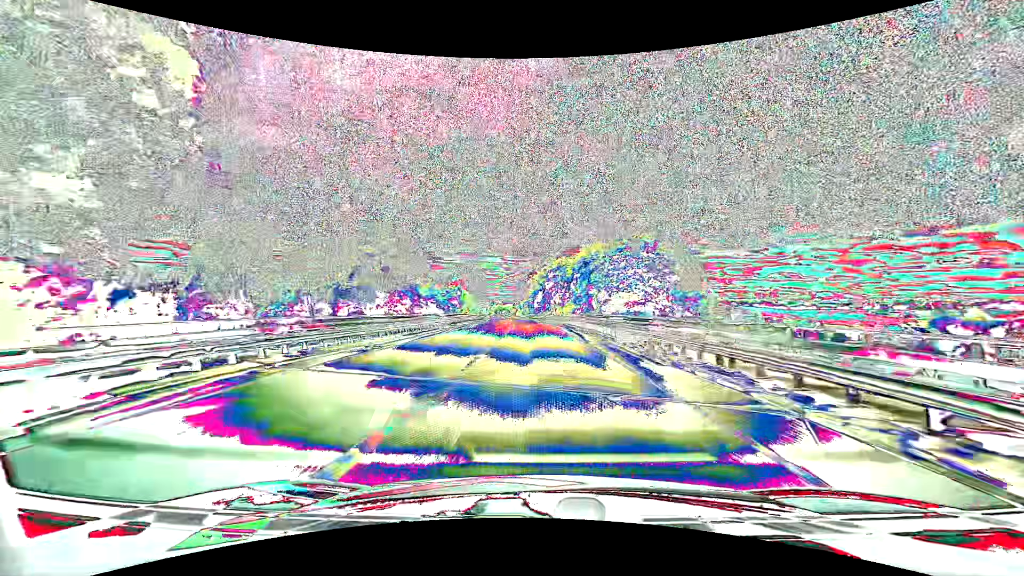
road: primary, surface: asphalt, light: Day
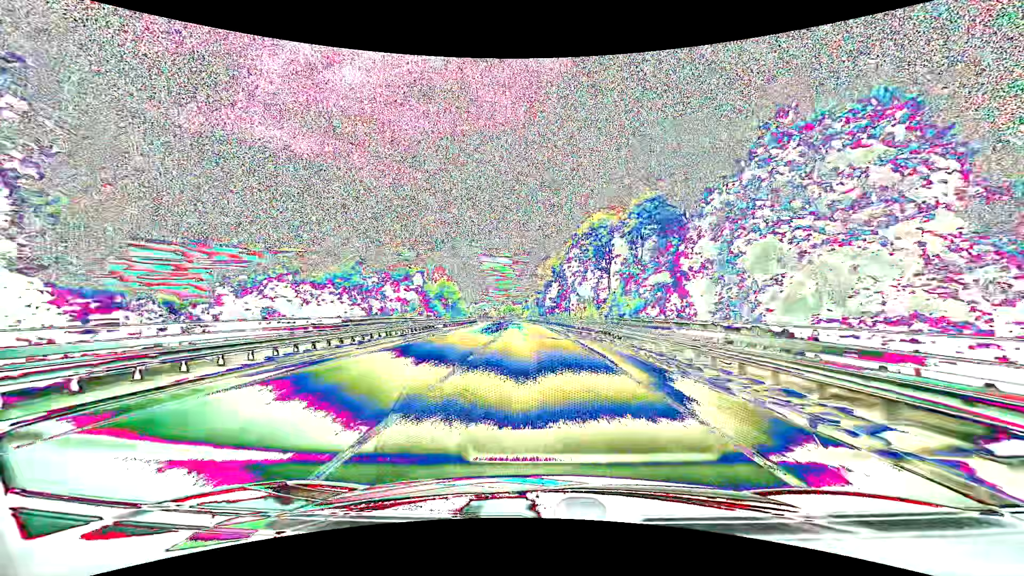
(-0.5, +37.7) m; -1°
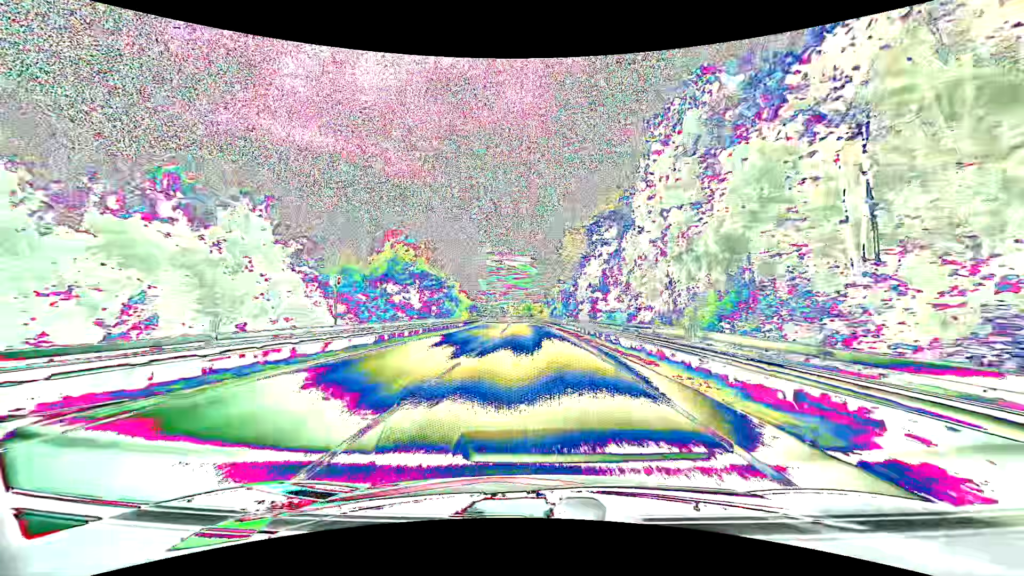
(-0.7, +35.5) m; -2°
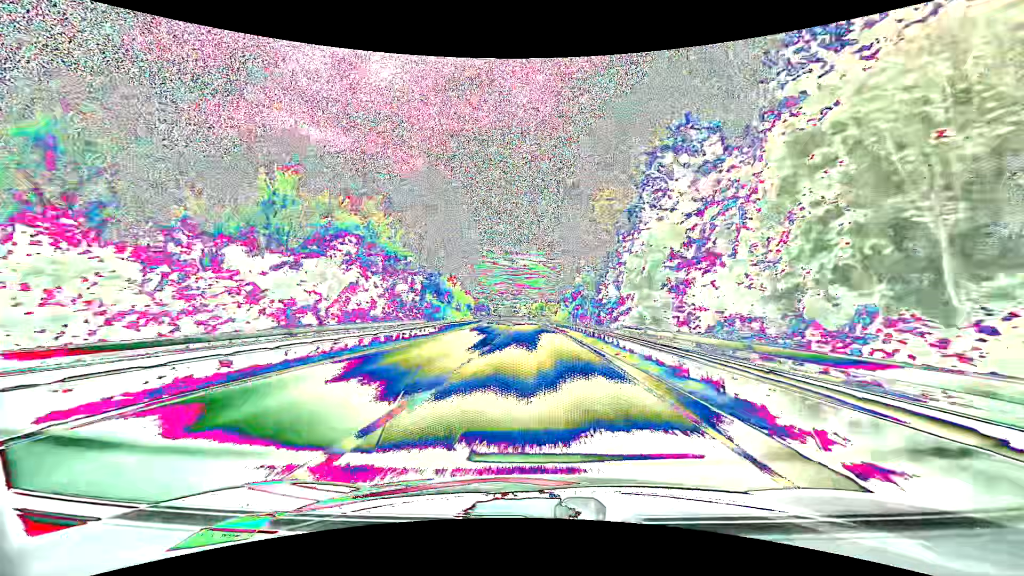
(-0.3, +22.5) m; -1°
(0, +10) (0, +20) (0, +30) (-1, +40) (-1, +50) (-1, +60) (-2, +70) (-2, +80) (-3, +90) (-4, +100) m
